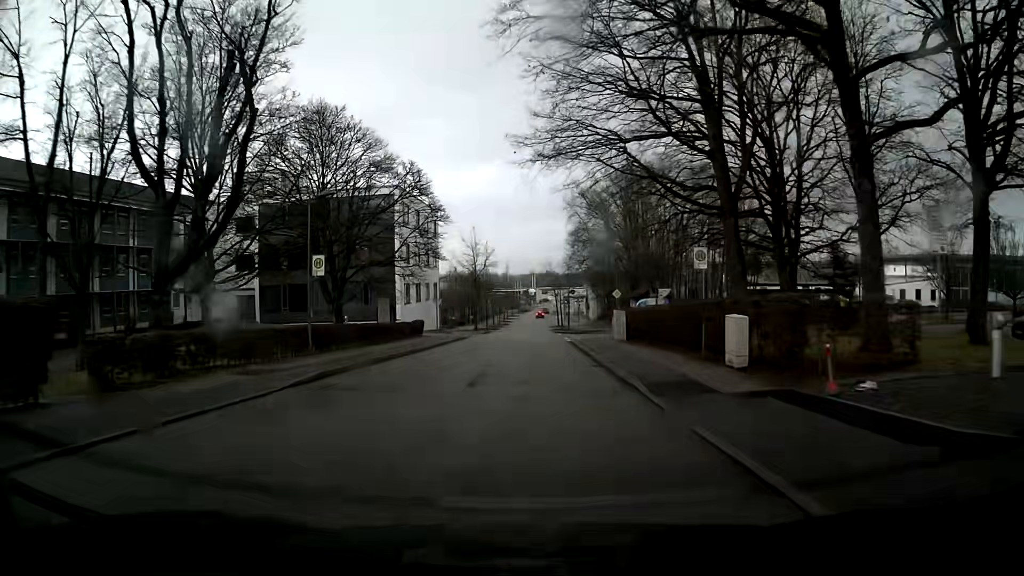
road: residential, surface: asphalt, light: Day
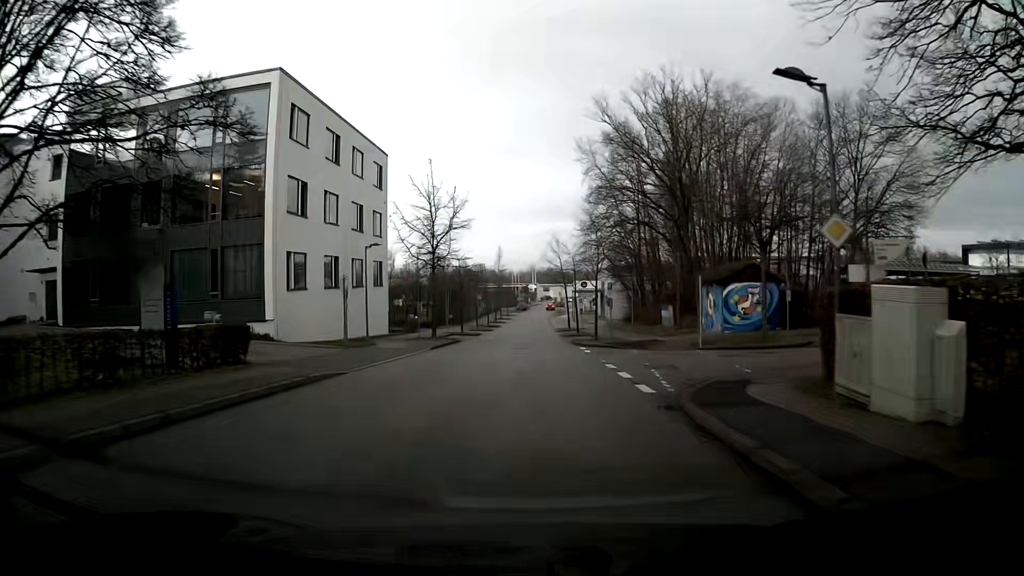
(0.0, +28.3) m; 0°
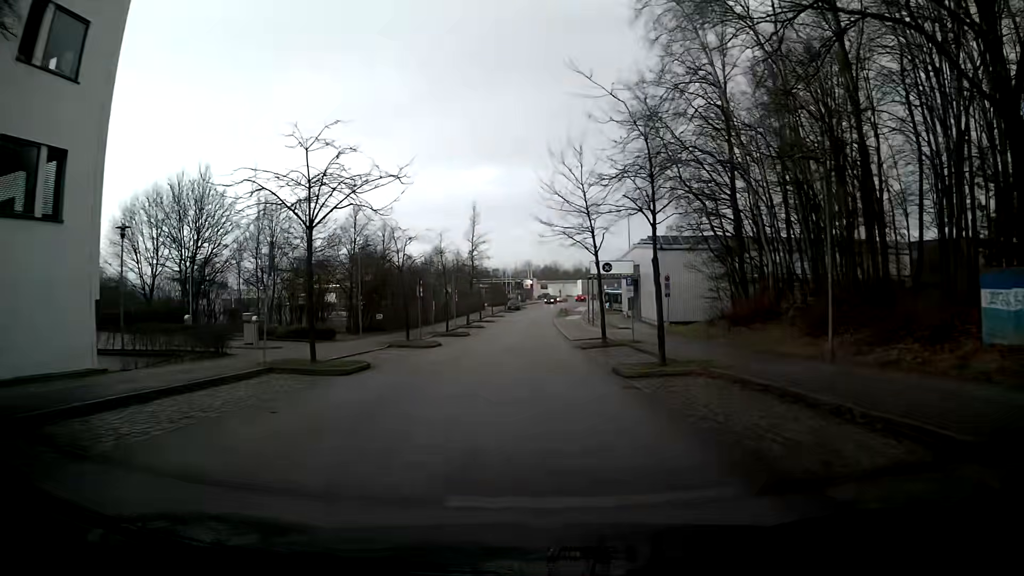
(+0.2, +35.6) m; +1°
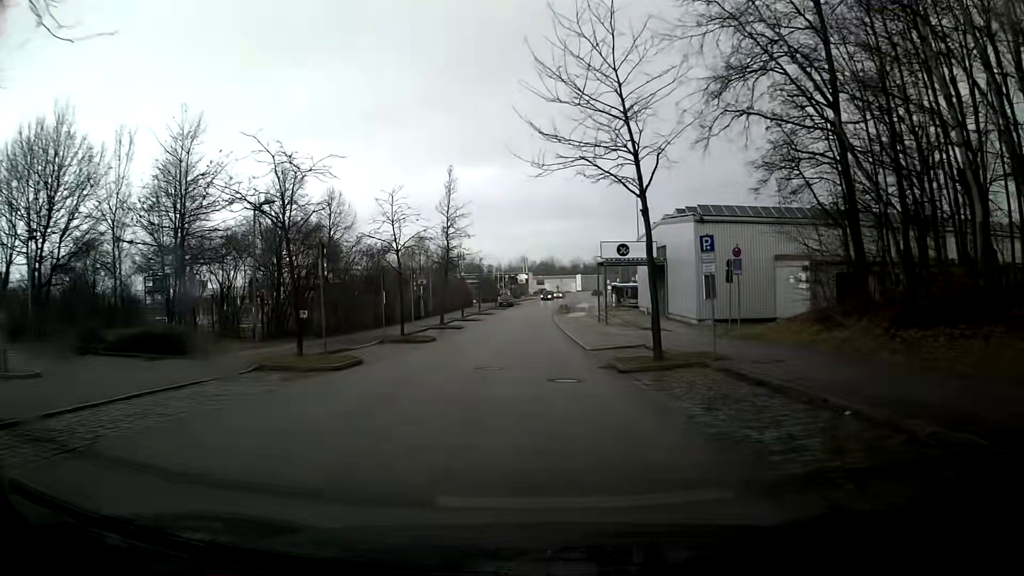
(0.0, +14.4) m; 0°
